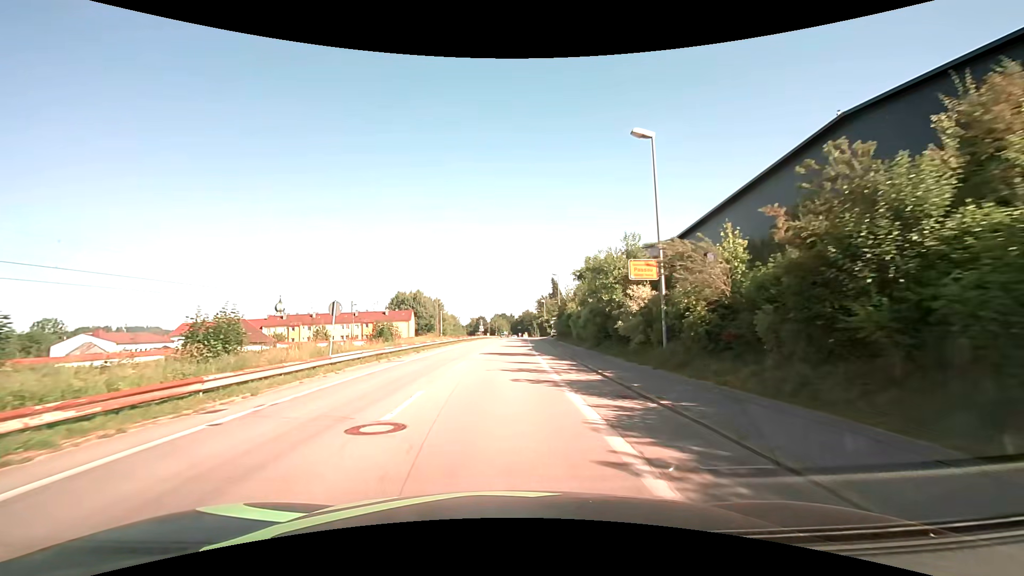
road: unclassified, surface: asphalt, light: Day
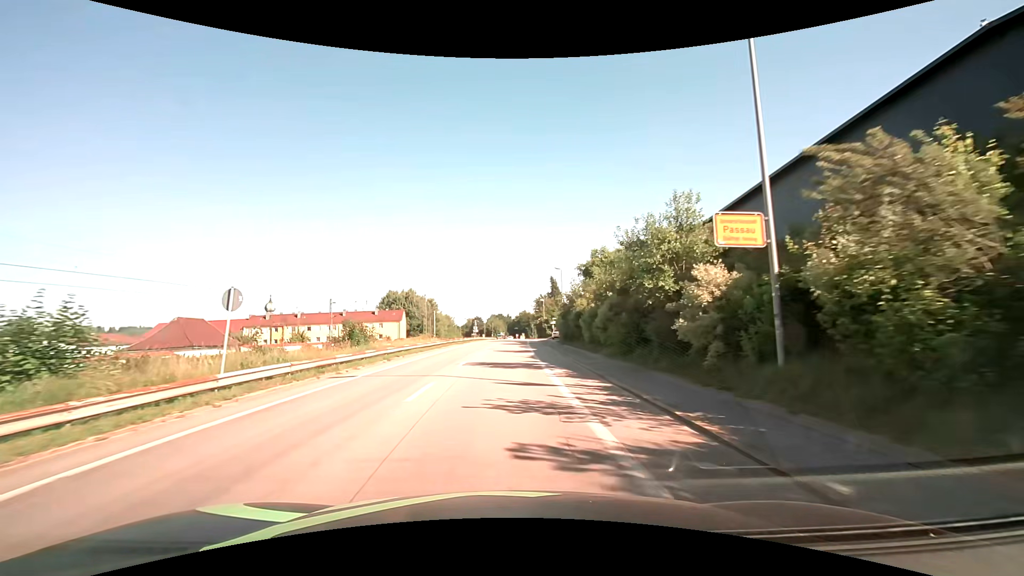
(0.0, +7.3) m; 0°
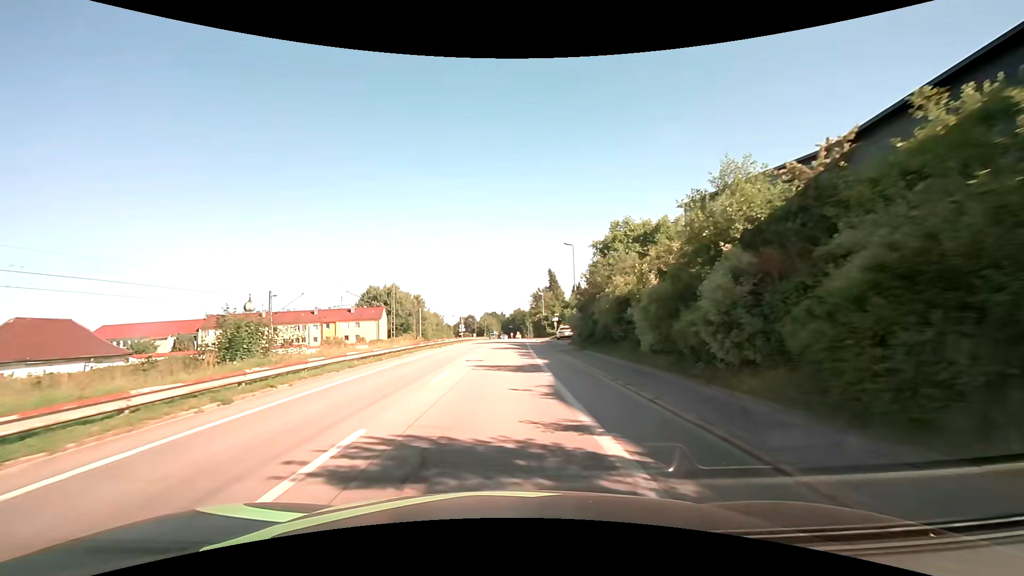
(+0.2, +14.6) m; +1°
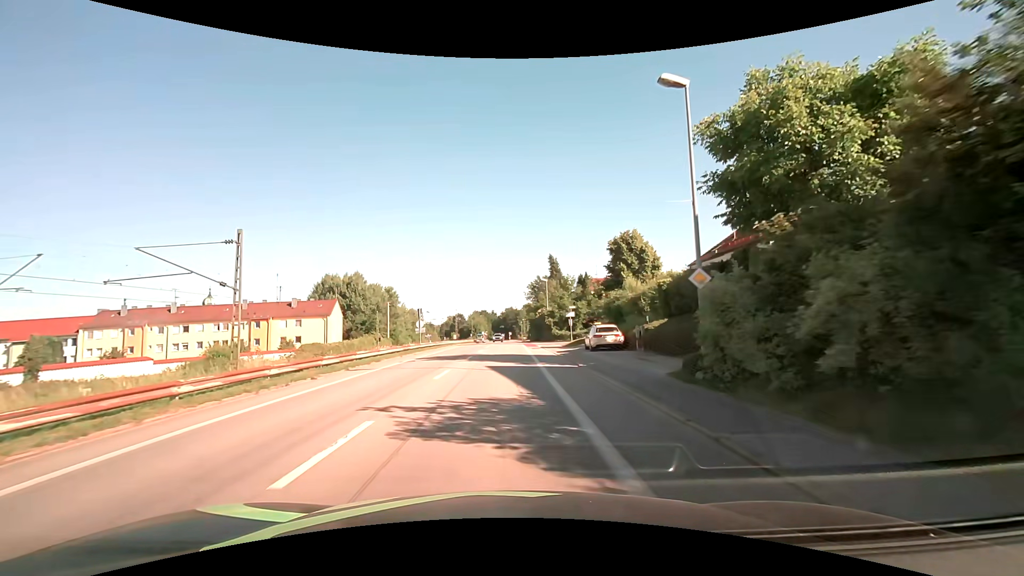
(+0.1, +26.4) m; 0°
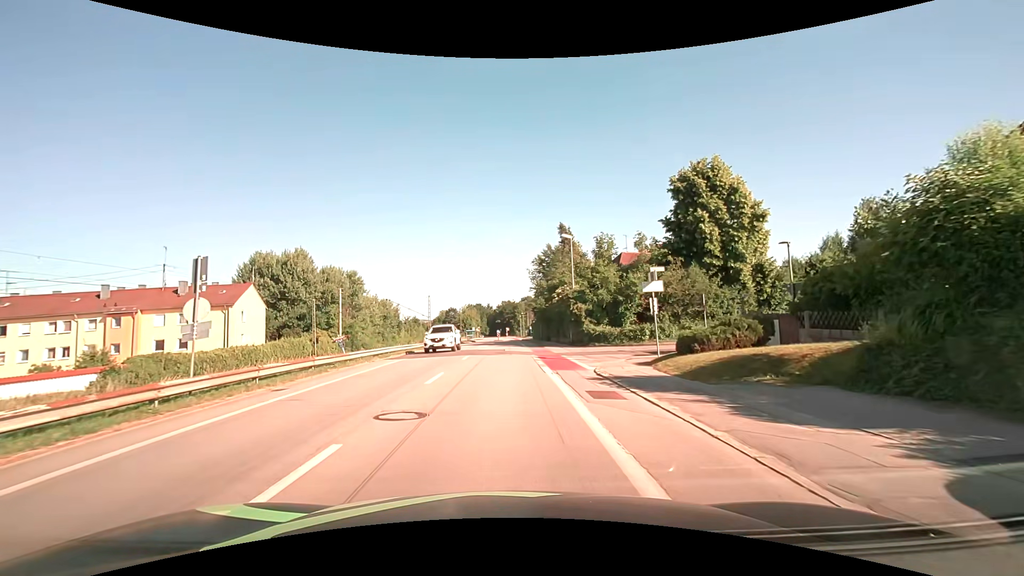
(+0.3, +28.4) m; 0°
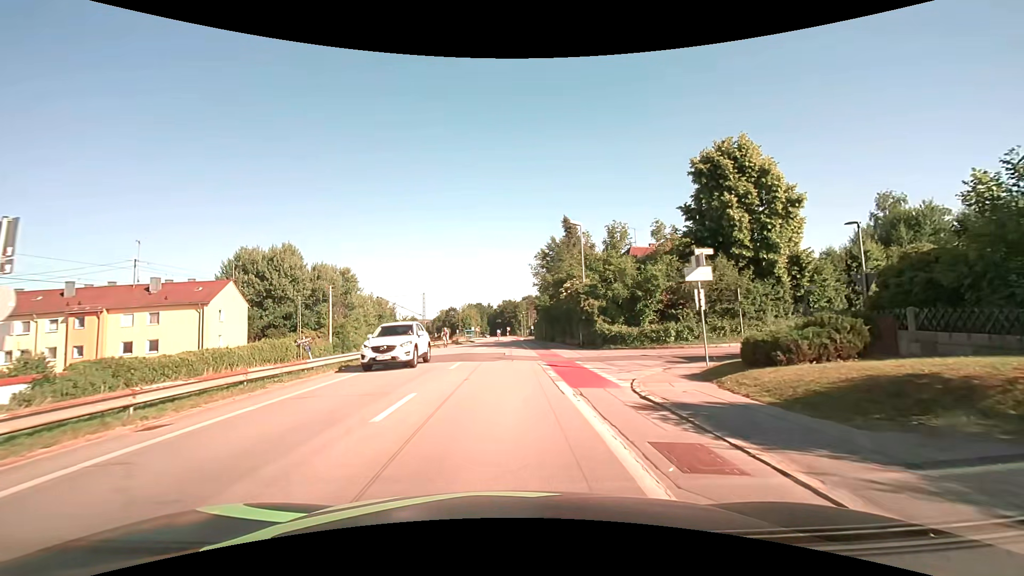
(+0.1, +4.6) m; +1°
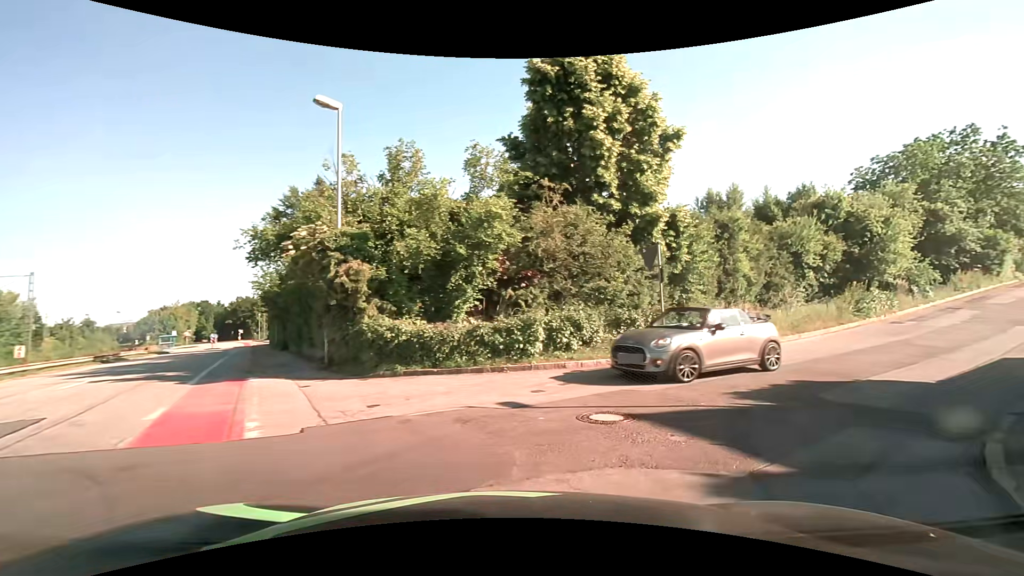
(+1.8, +16.5) m; +26°
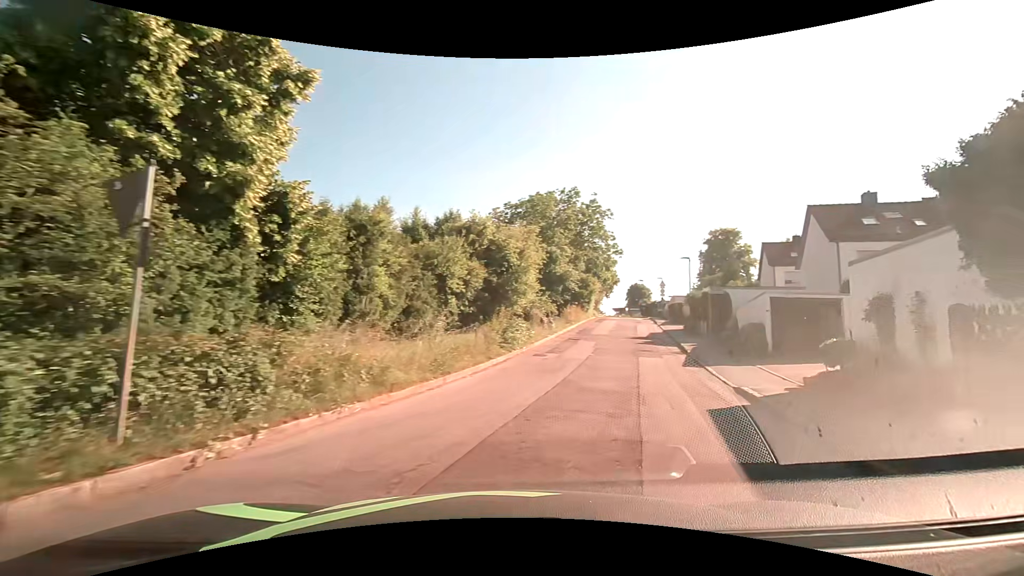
(+3.1, +8.0) m; +41°
